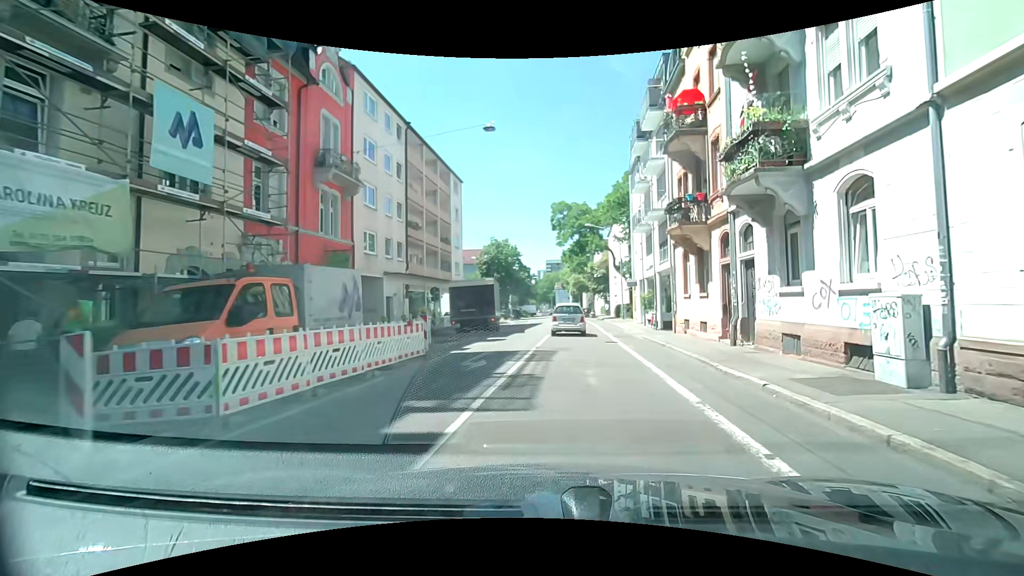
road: residential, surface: asphalt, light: Day
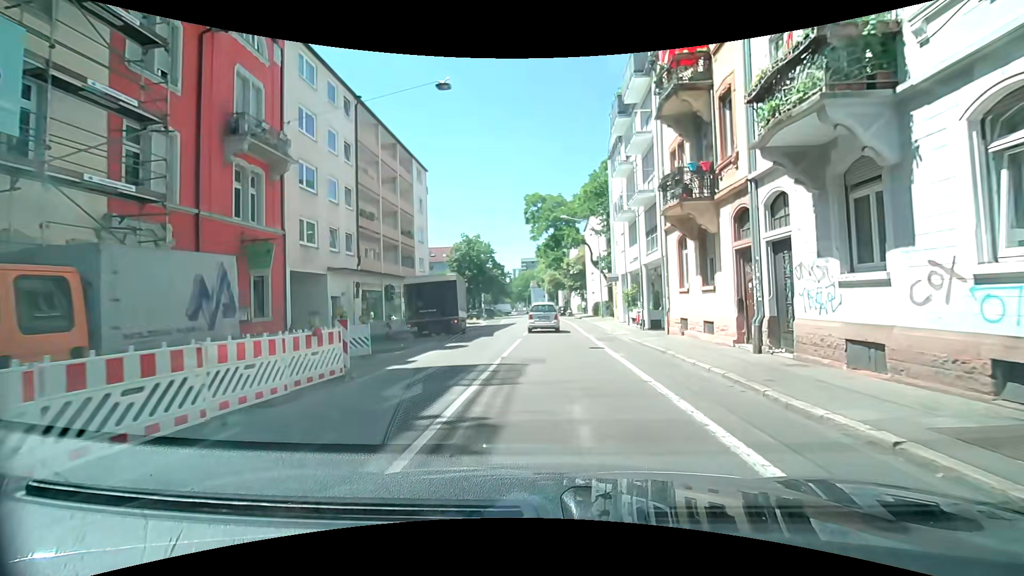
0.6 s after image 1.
(+0.1, +4.0) m; +4°
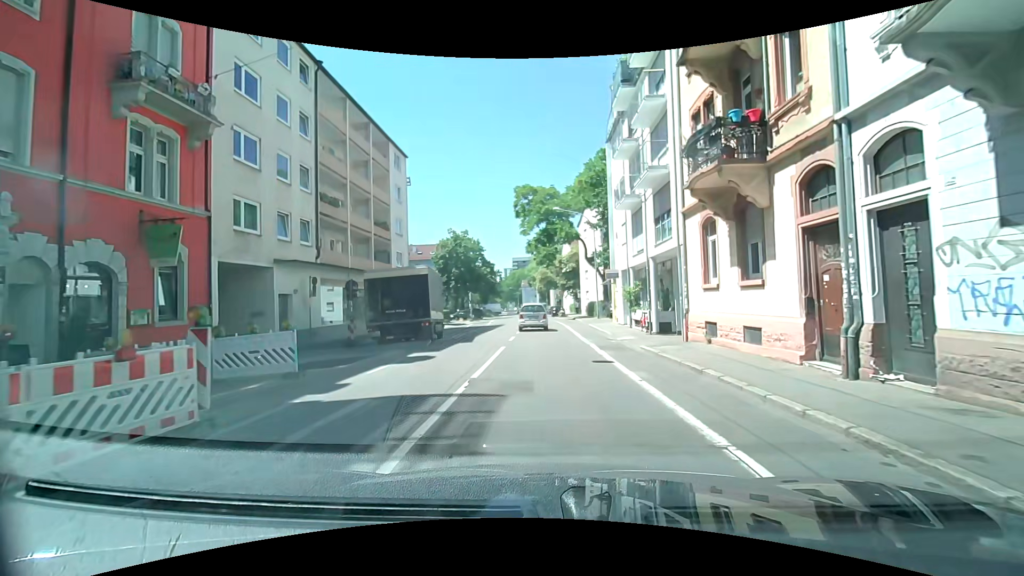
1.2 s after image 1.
(-0.1, +4.1) m; 0°
